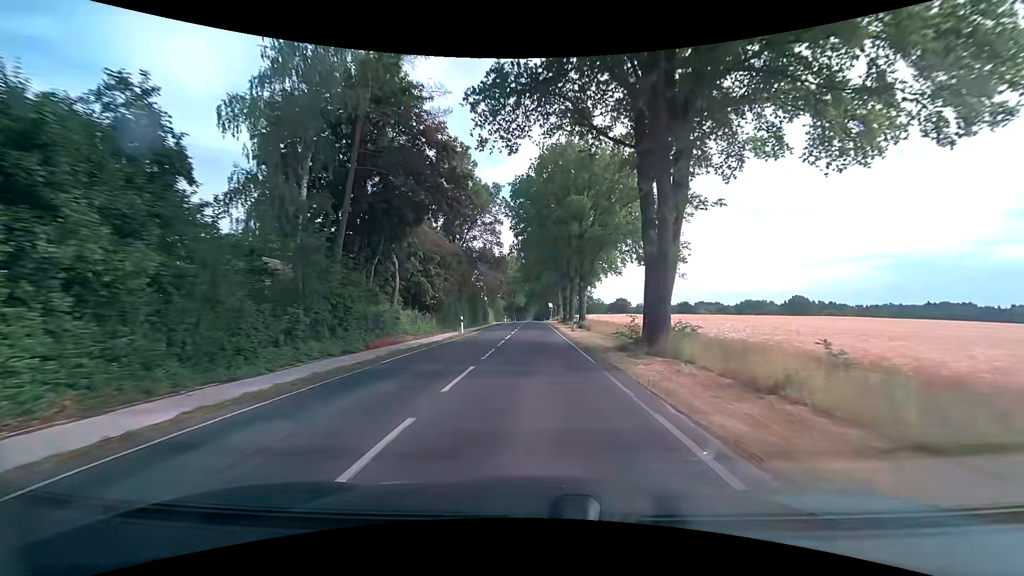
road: secondary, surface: asphalt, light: Day
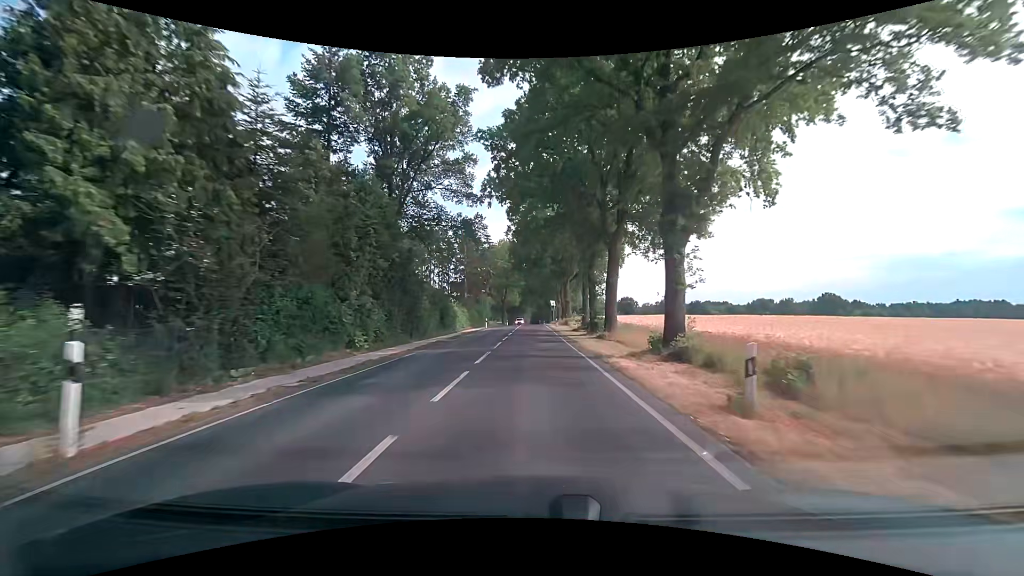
(0.0, +31.0) m; 0°
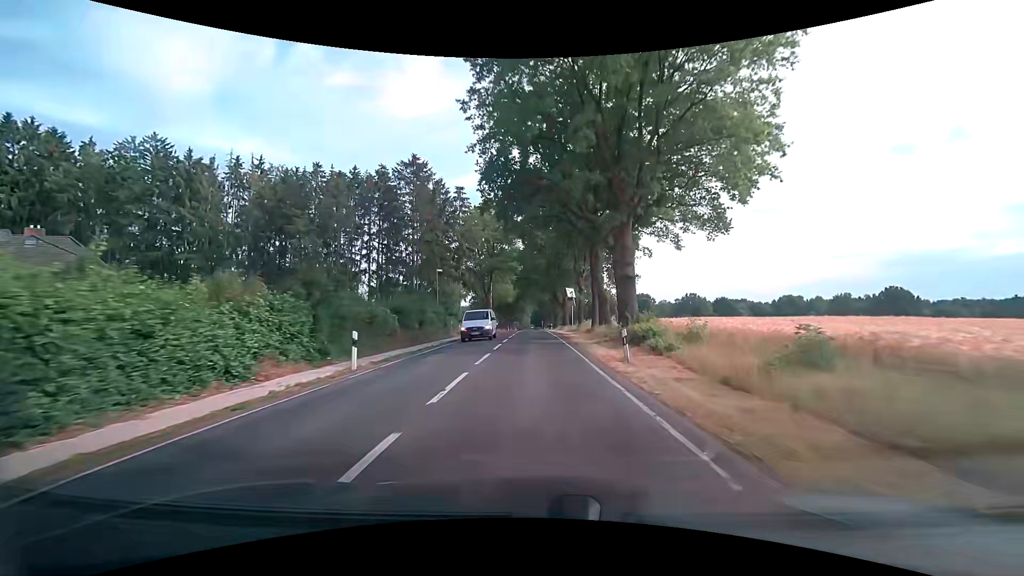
(0.0, +42.1) m; 0°
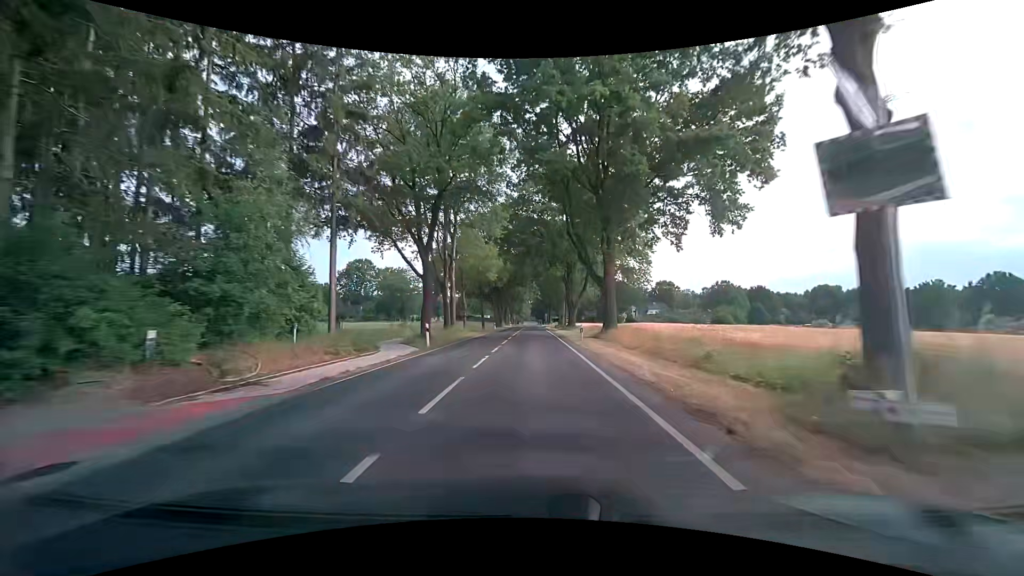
(+0.1, +42.9) m; 0°
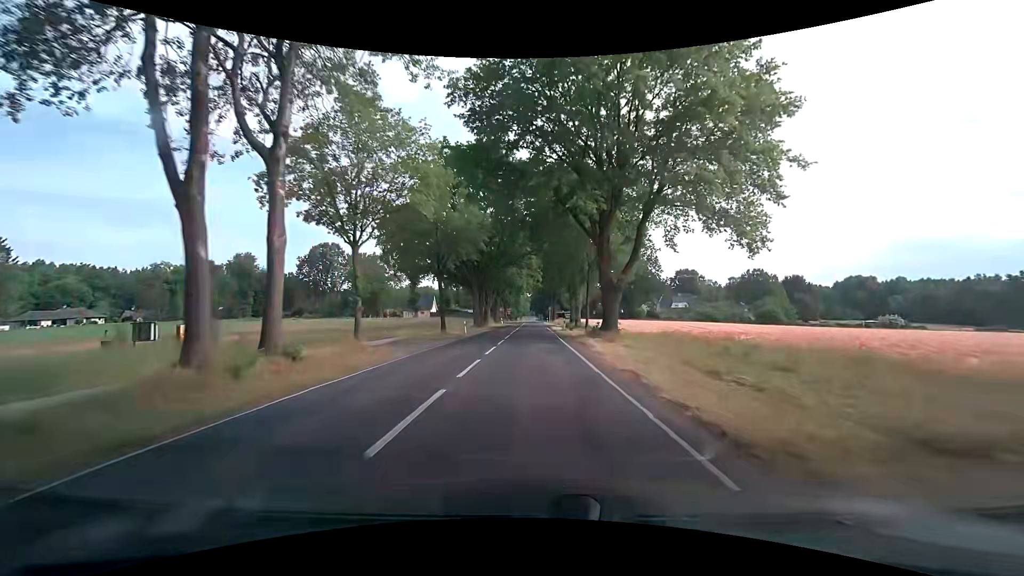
(+0.1, +32.0) m; 0°
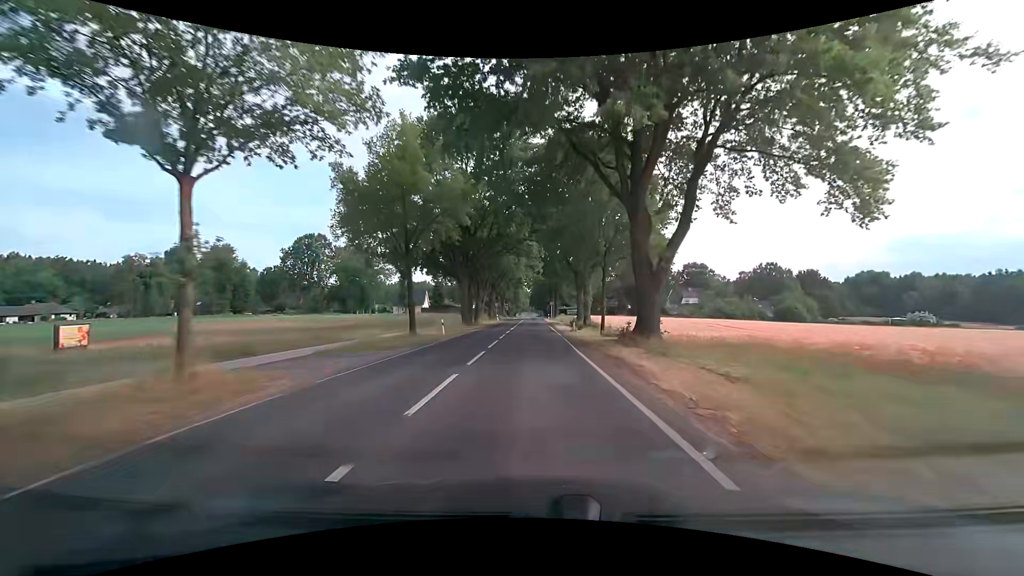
(0.0, +10.4) m; 0°
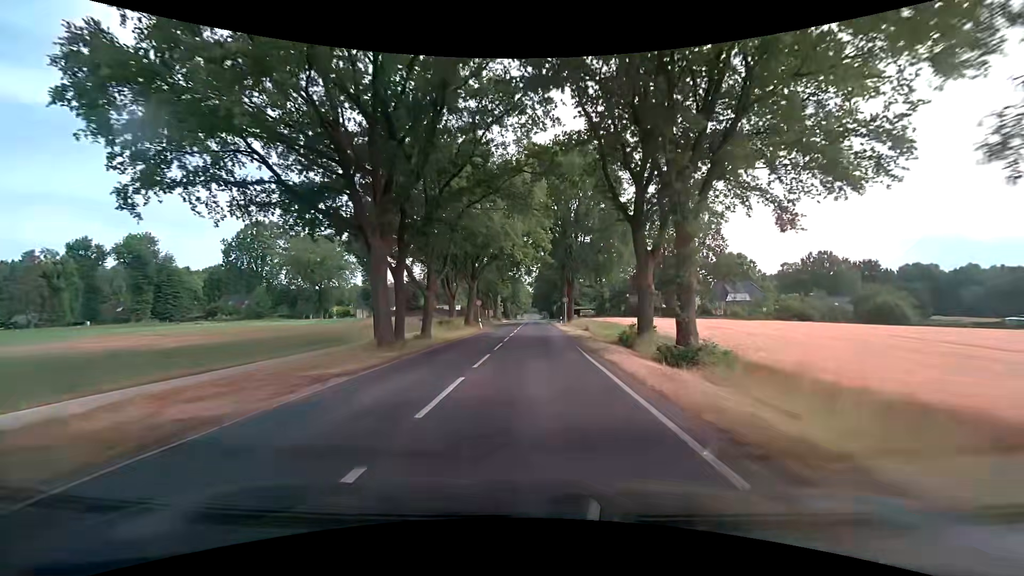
(-0.2, +30.0) m; 0°
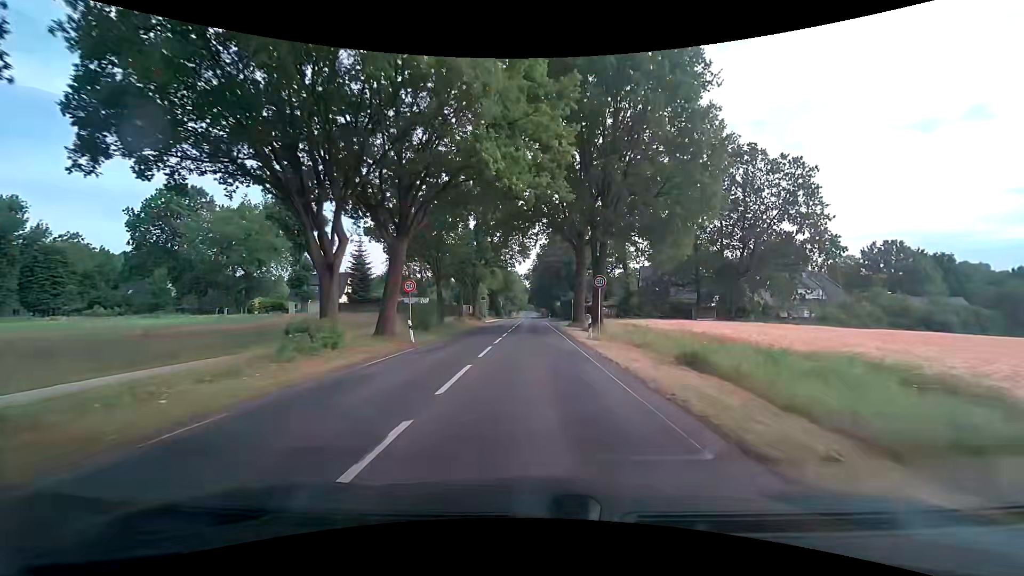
(0.0, +28.2) m; +1°
(0, +10) (0, +20) (0, +30) (0, +40) (-1, +50) (-1, +60) (-1, +70) (-1, +80) (-1, +90) (-1, +100) m
